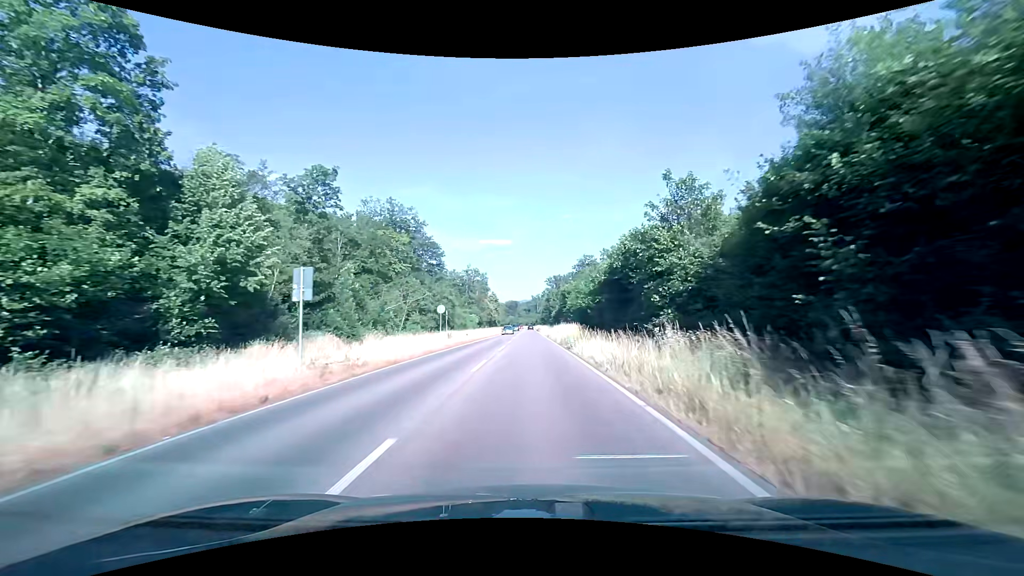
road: primary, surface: asphalt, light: Day
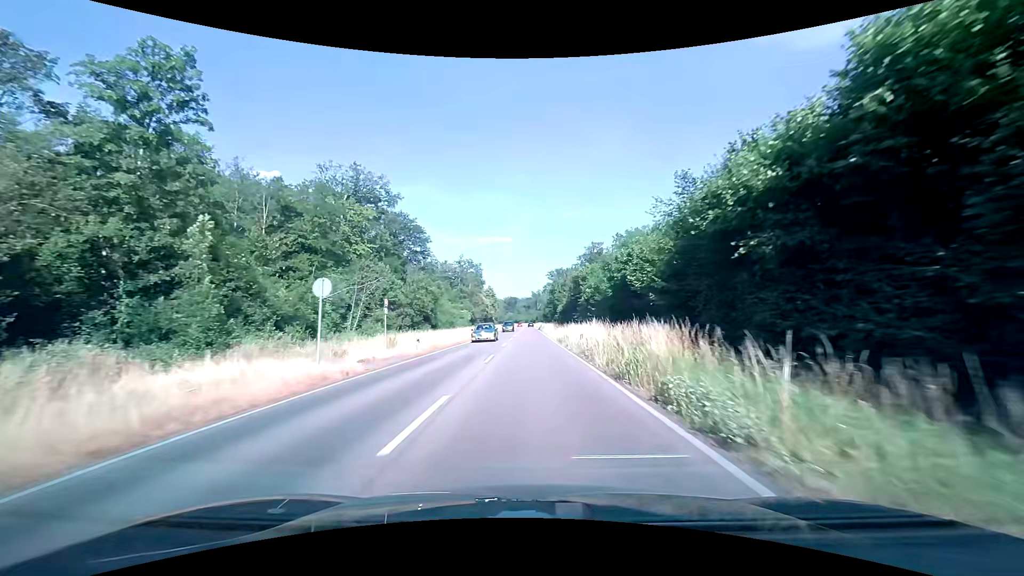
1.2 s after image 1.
(0.0, +20.6) m; 0°
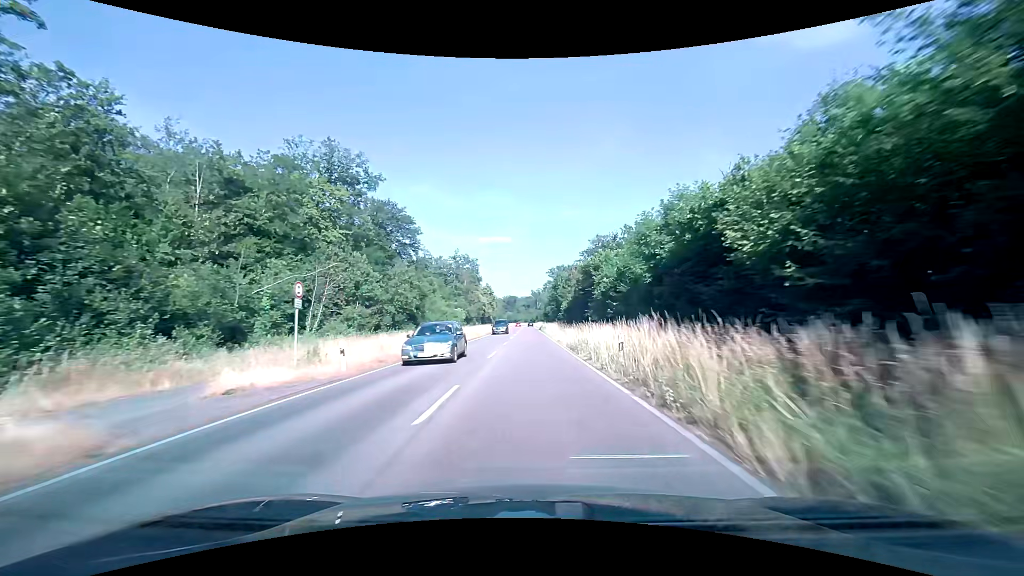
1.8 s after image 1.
(0.0, +10.5) m; 0°
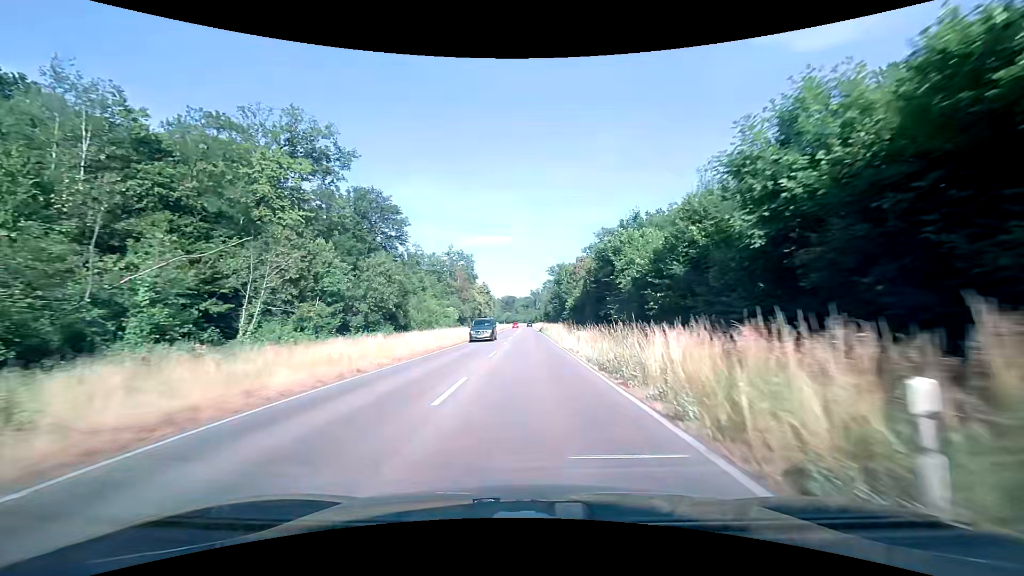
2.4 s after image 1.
(0.0, +10.7) m; 0°
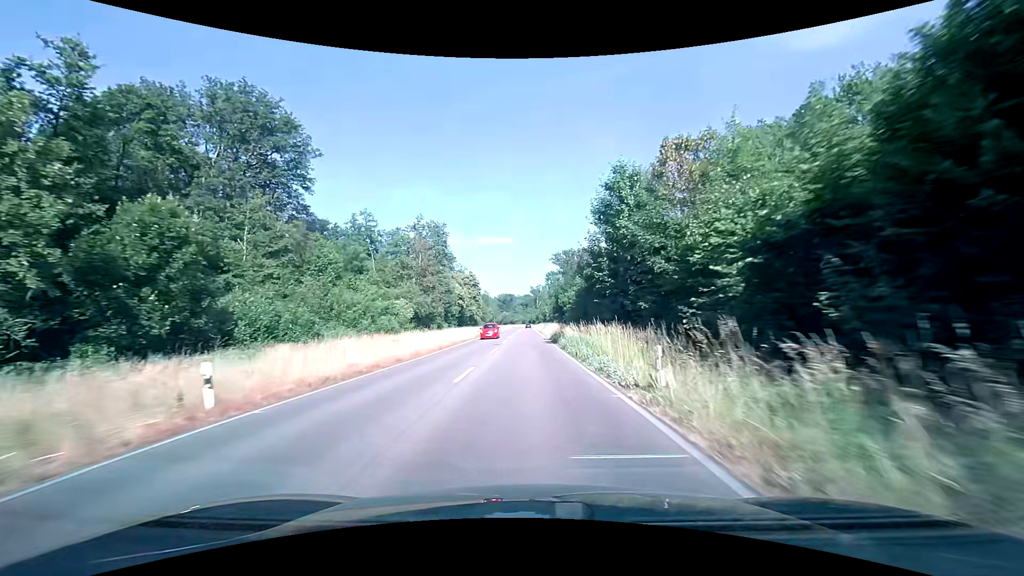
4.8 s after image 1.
(0.0, +44.4) m; 0°
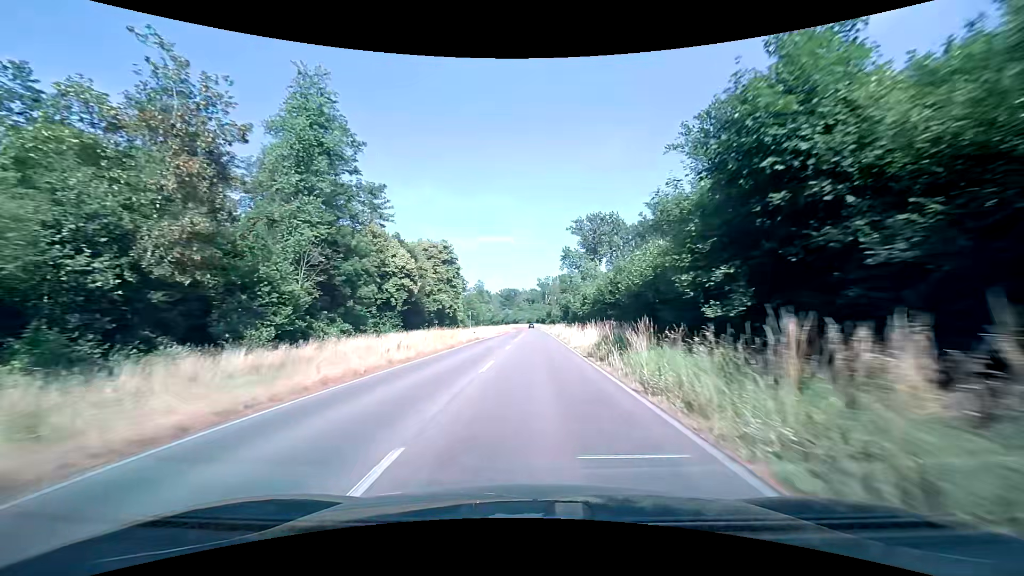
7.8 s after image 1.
(-0.4, +58.3) m; -1°
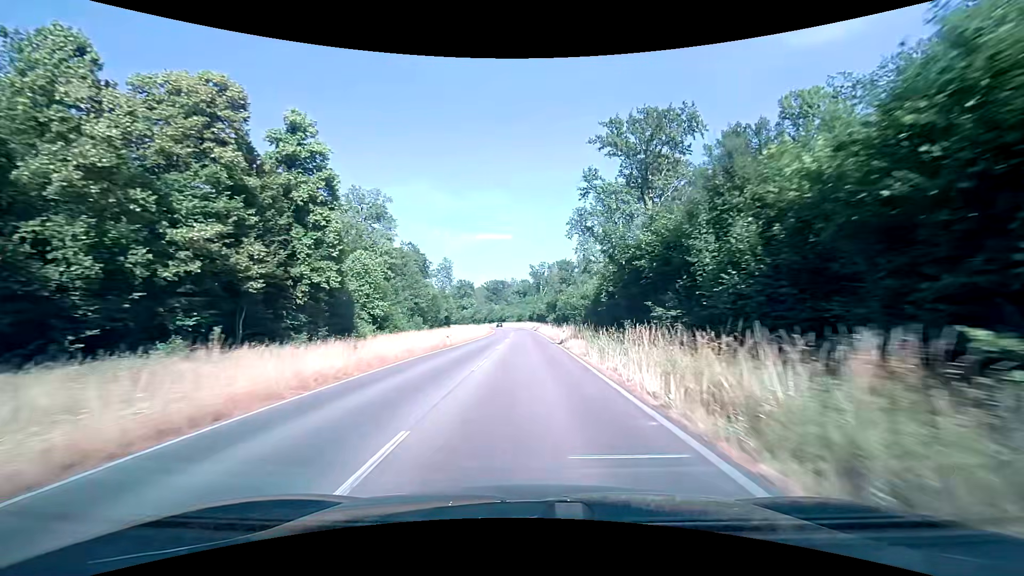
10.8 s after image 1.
(+0.7, +59.1) m; +1°
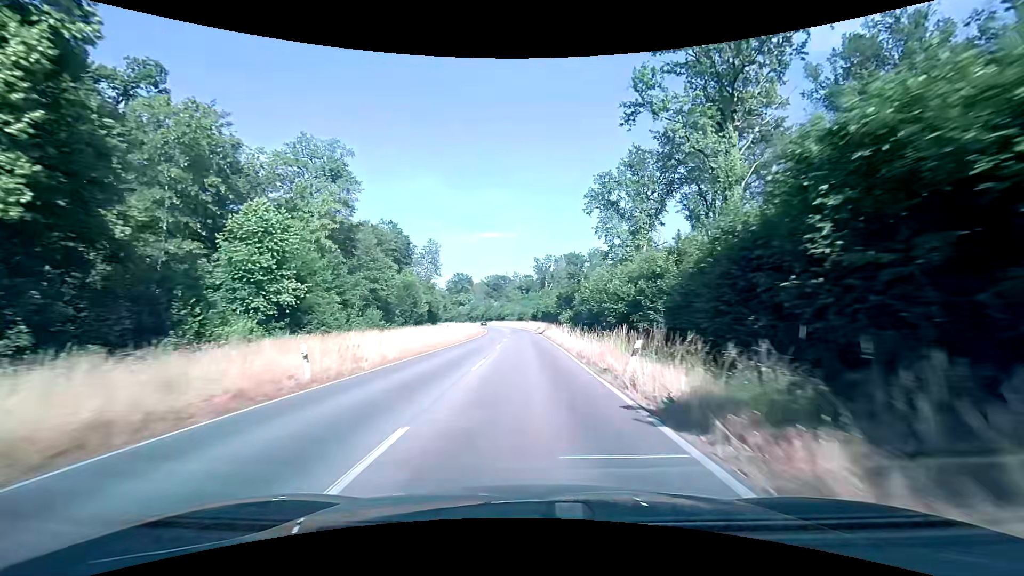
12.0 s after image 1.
(0.0, +23.9) m; 0°
(0, +10) (0, +20) (0, +30) (0, +40) (-1, +50) (-1, +60) (-1, +70) (-1, +80) (-2, +90) (-3, +100) m
